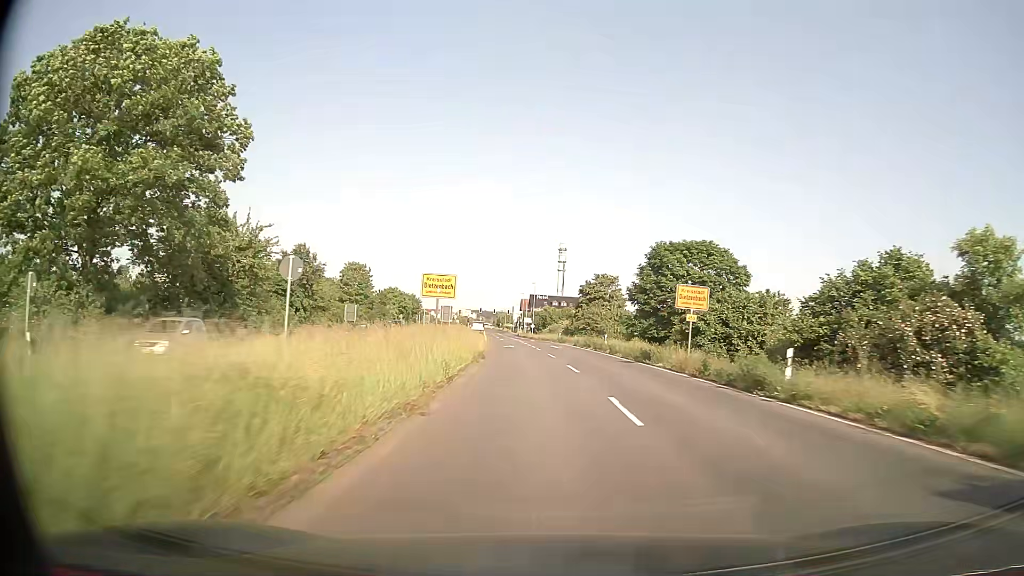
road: primary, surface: asphalt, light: Day
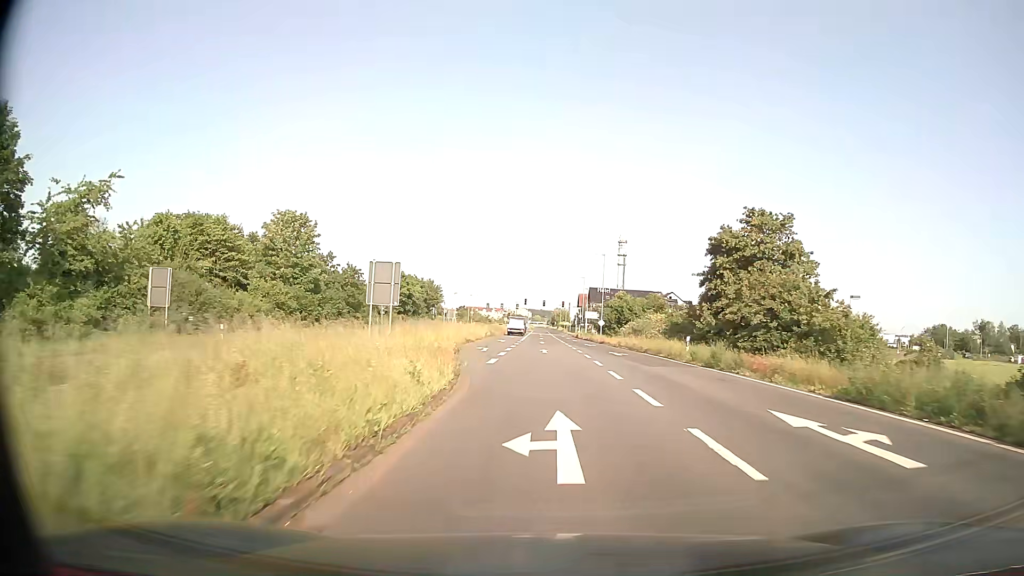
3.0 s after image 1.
(-2.0, +45.5) m; -5°
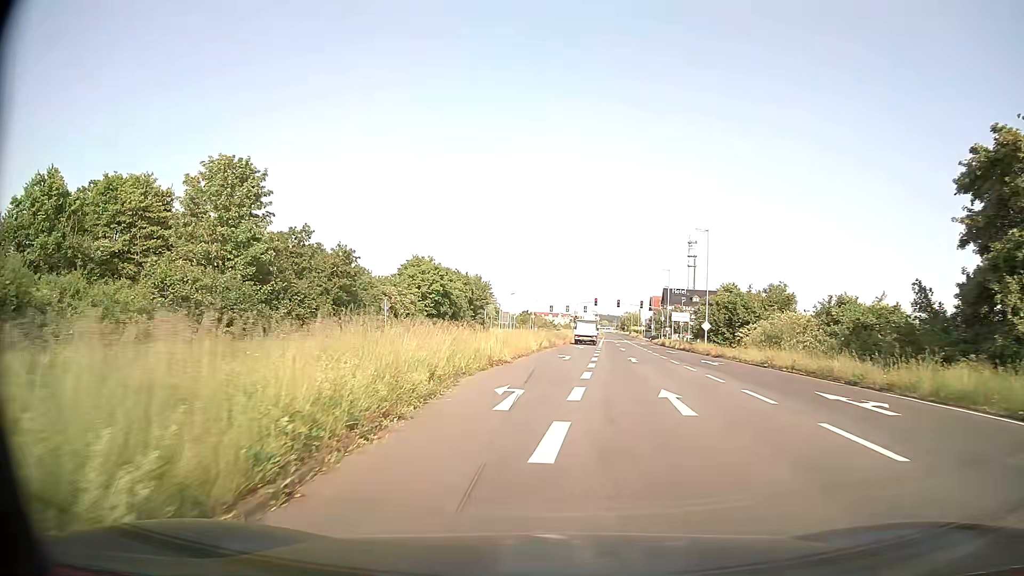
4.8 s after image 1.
(-1.0, +22.5) m; -6°
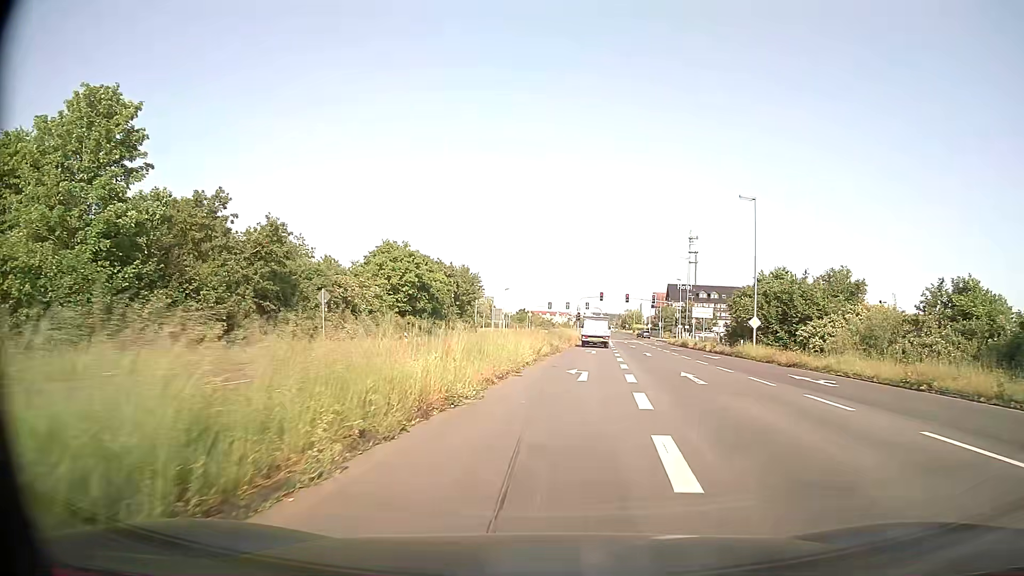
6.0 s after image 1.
(-0.1, +13.0) m; 0°
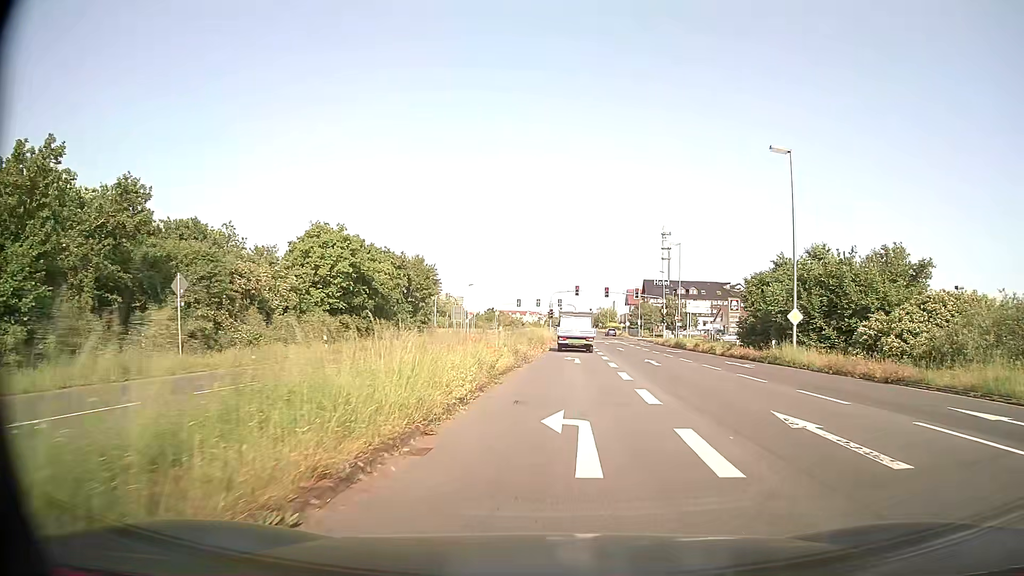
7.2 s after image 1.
(+0.3, +11.4) m; +3°
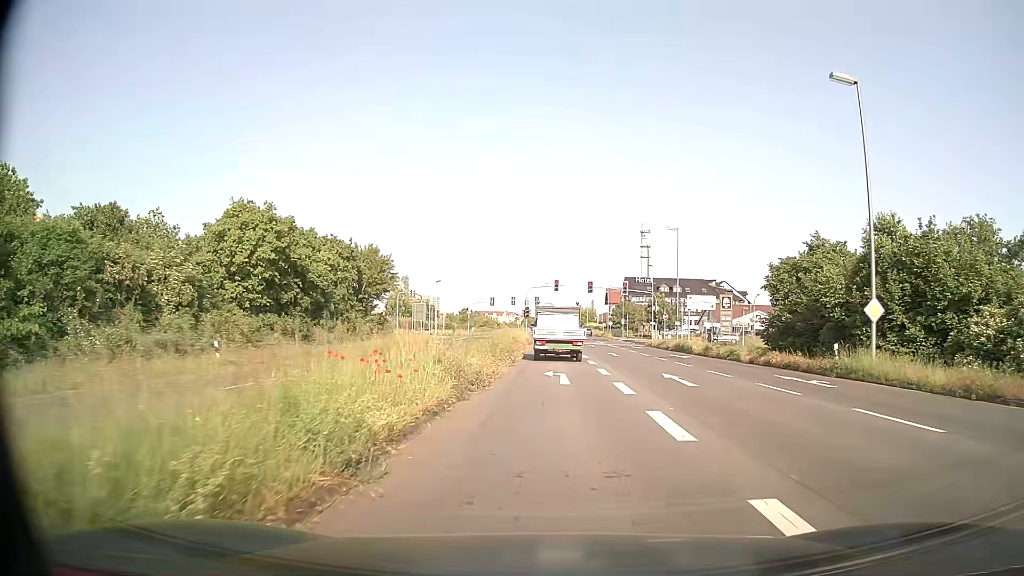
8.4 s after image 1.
(+0.2, +9.8) m; +2°
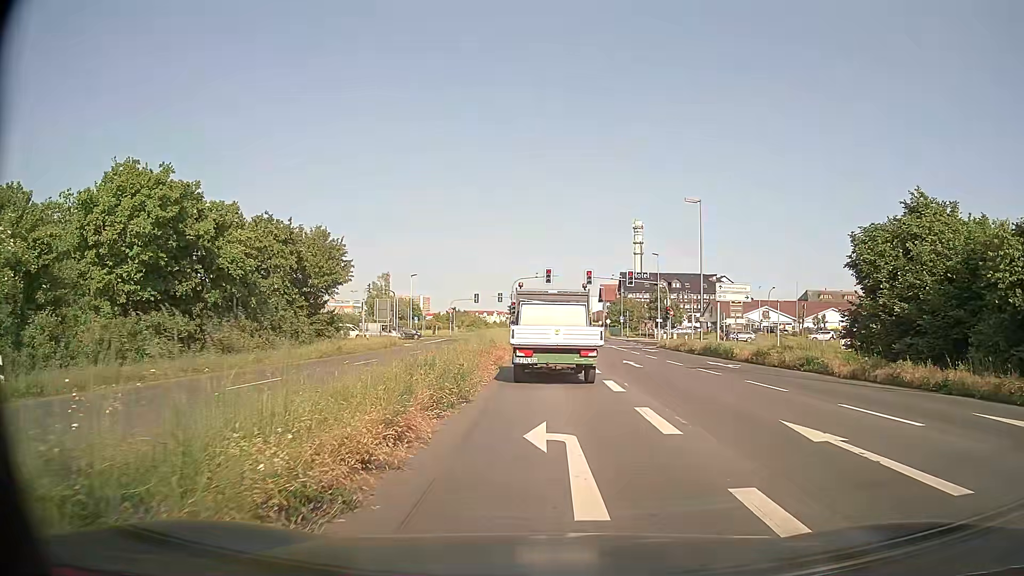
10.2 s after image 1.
(+0.1, +11.4) m; +1°
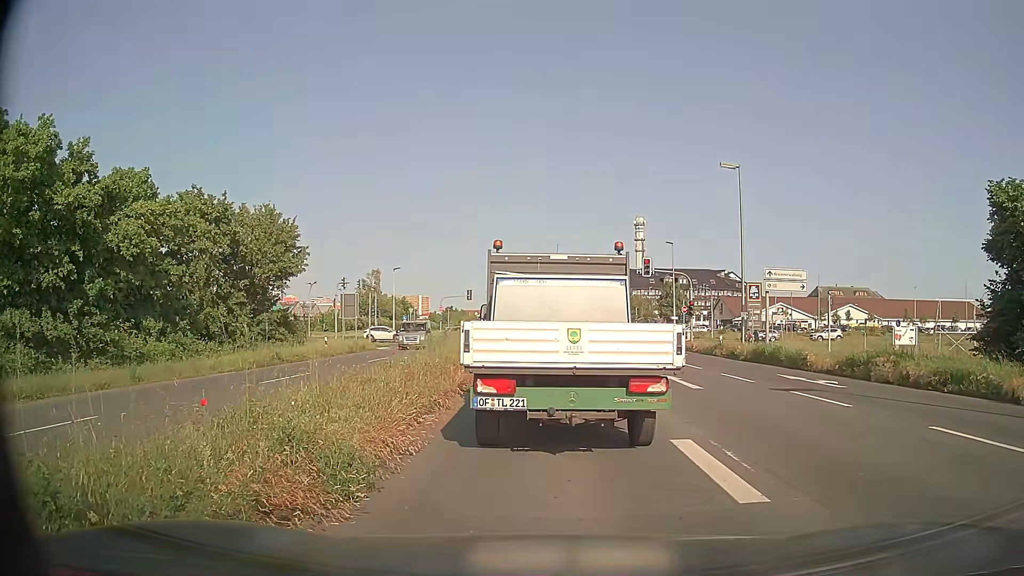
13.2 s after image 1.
(0.0, +8.9) m; -1°
